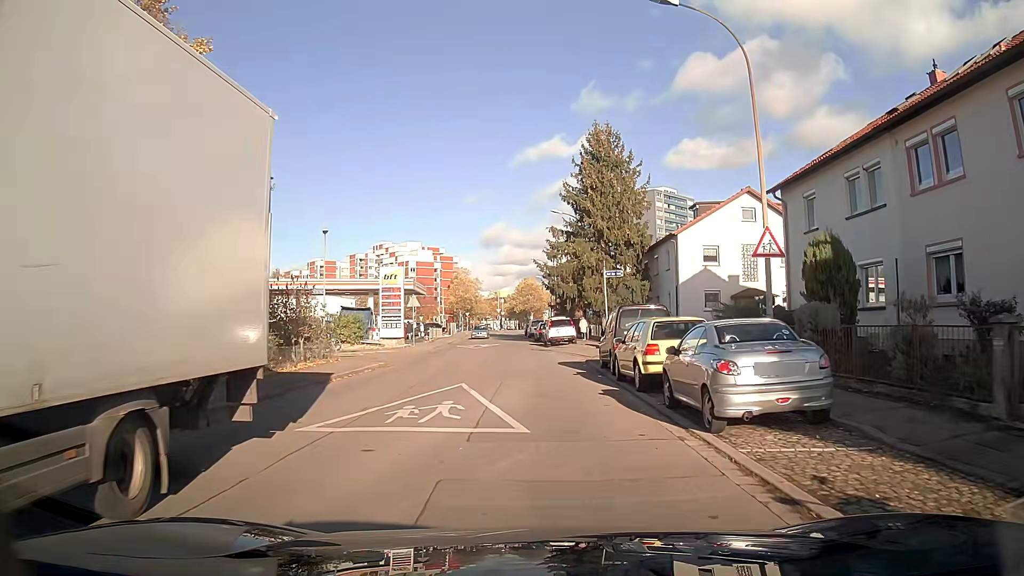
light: Day
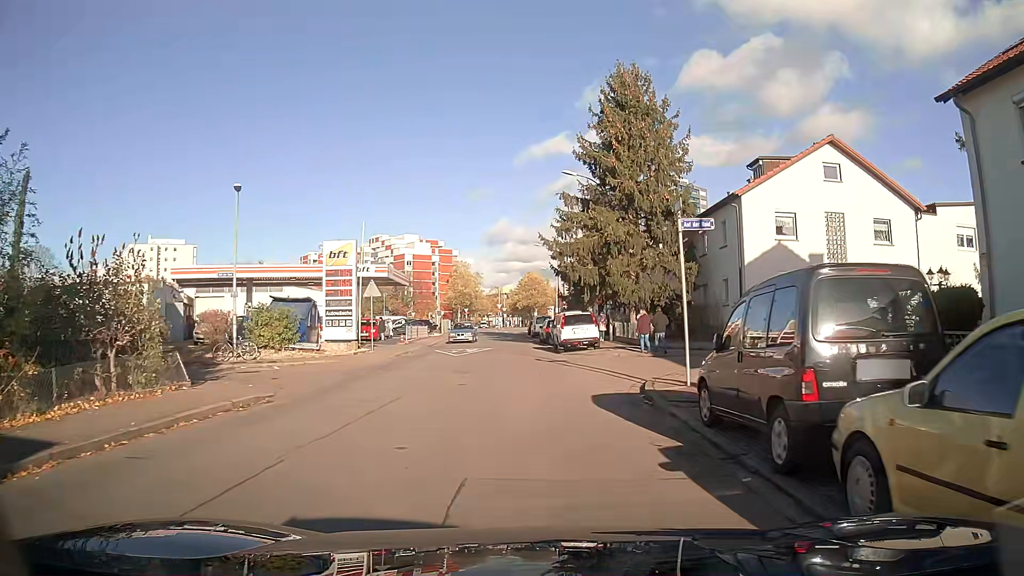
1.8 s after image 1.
(0.0, +11.7) m; 0°
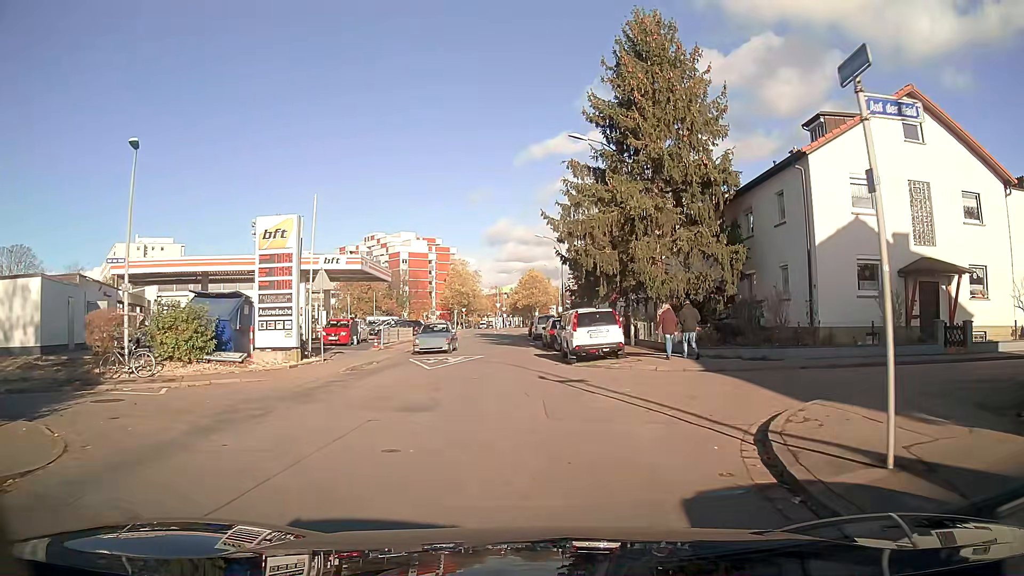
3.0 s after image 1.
(0.0, +7.3) m; 0°
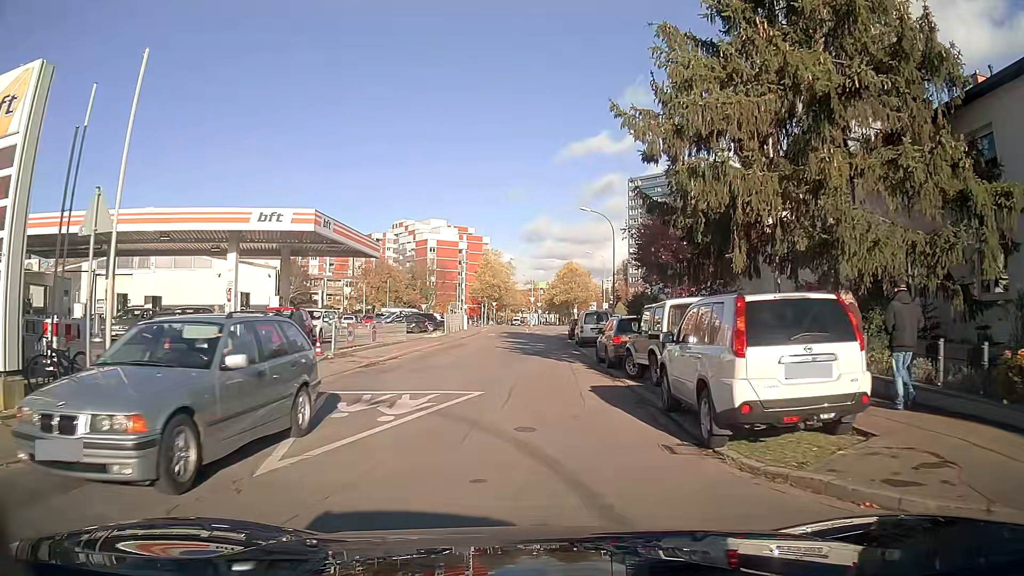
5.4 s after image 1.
(-0.3, +14.0) m; -3°
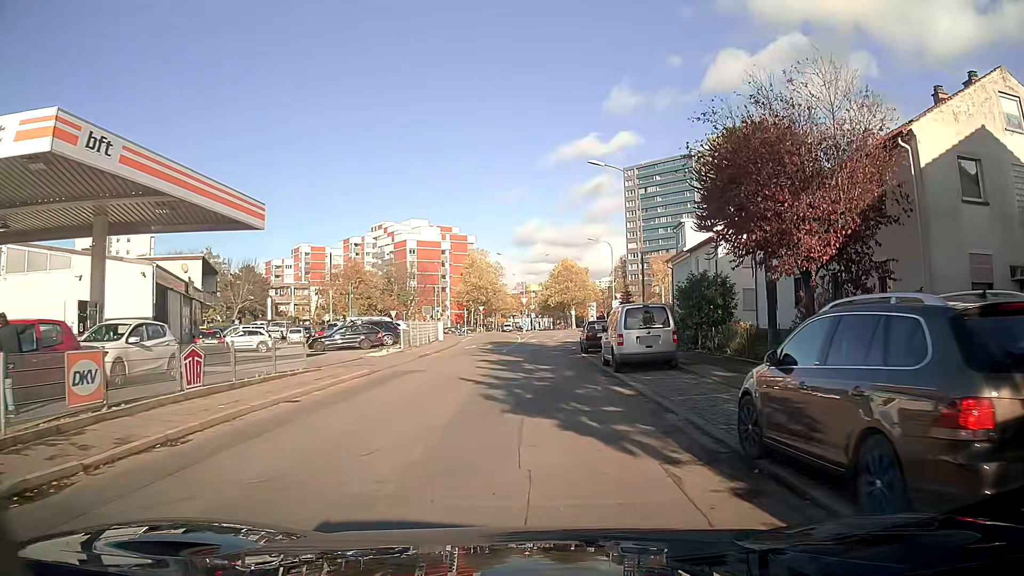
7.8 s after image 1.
(0.0, +15.0) m; +1°
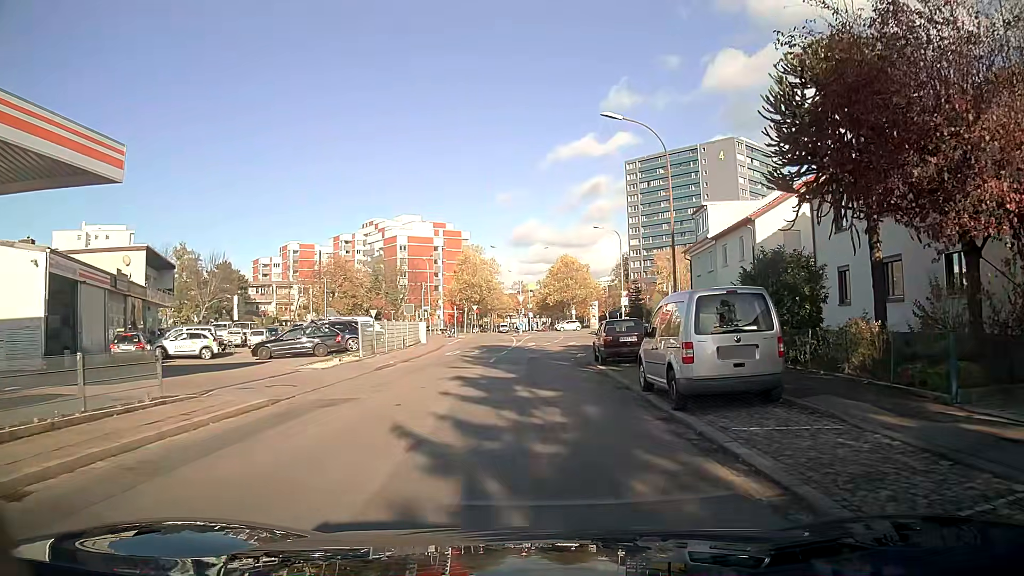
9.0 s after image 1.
(0.0, +8.0) m; 0°
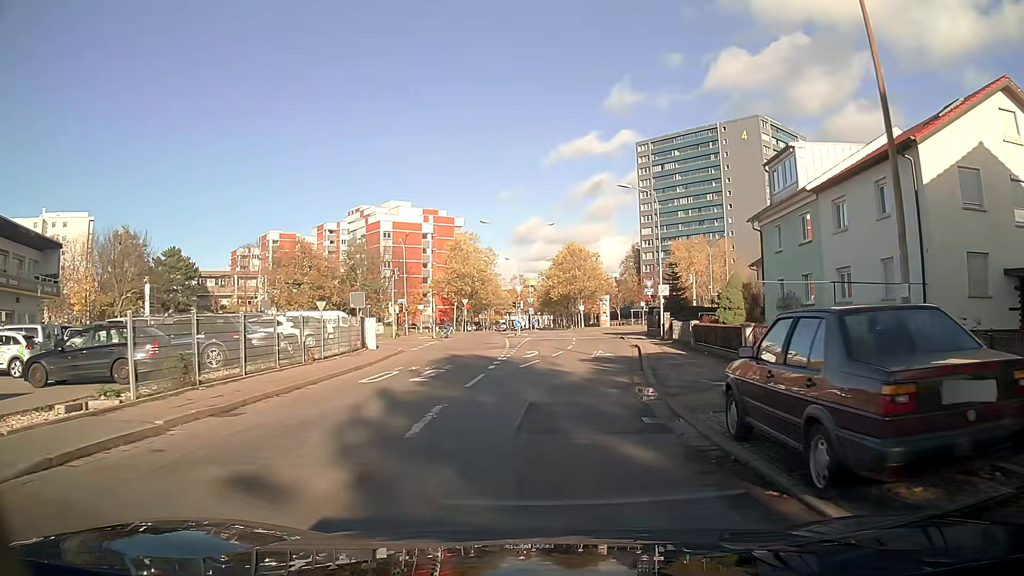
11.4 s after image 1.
(0.0, +16.1) m; 0°
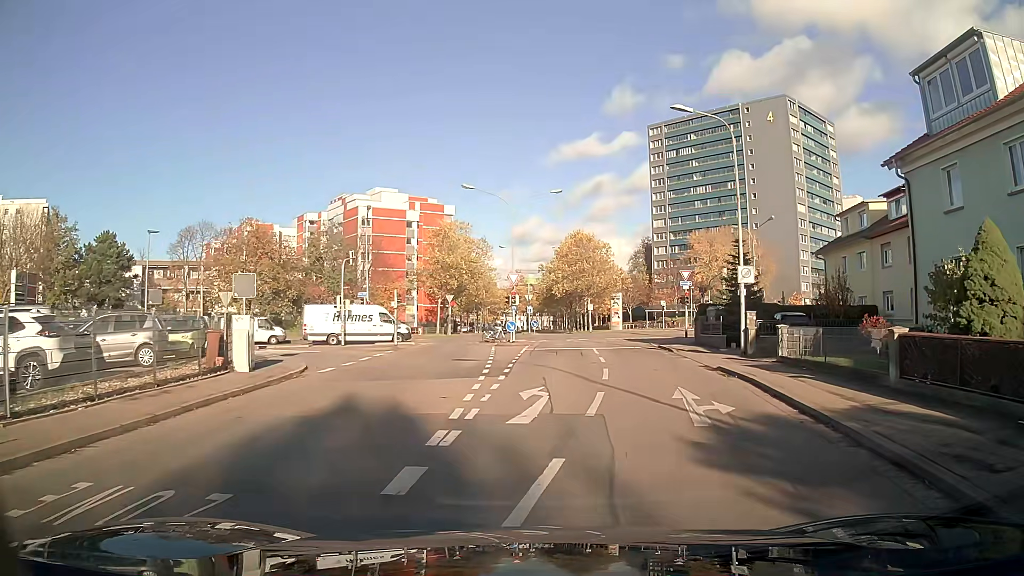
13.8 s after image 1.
(0.0, +15.3) m; +1°
(0, +10) (+1, +20) (+1, +30) (+1, +40) (0, +50) (-8, +55) (-18, +52) (-27, +48) (-36, +44) (-45, +40) m
